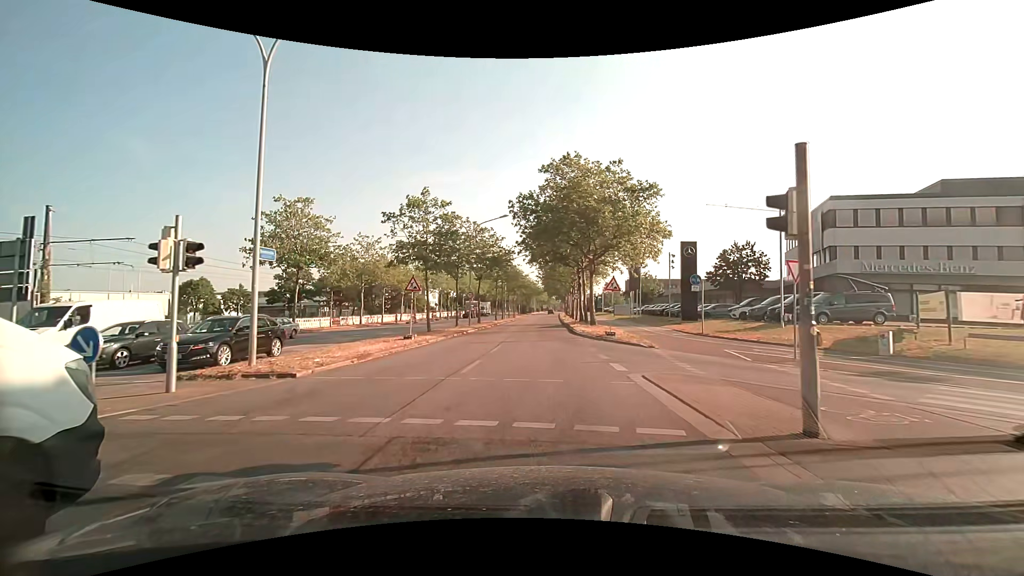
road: primary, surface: asphalt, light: Day
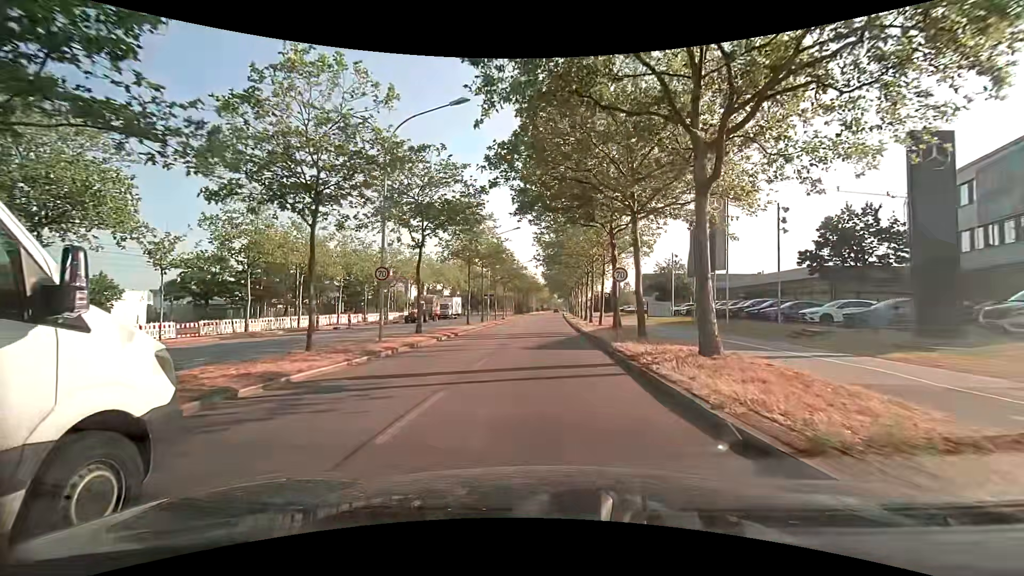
(0.0, +24.3) m; 0°
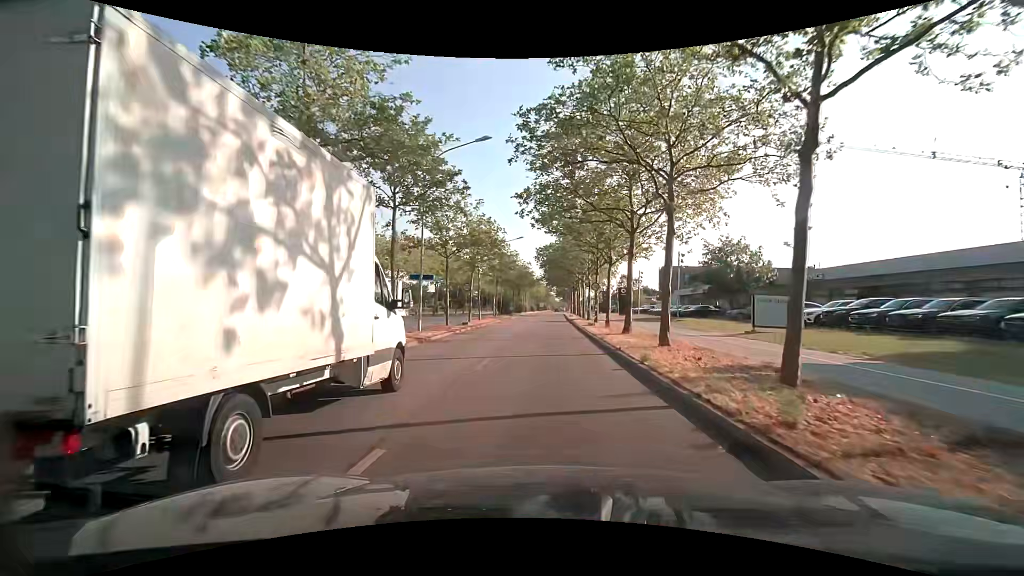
(0.0, +27.4) m; 0°
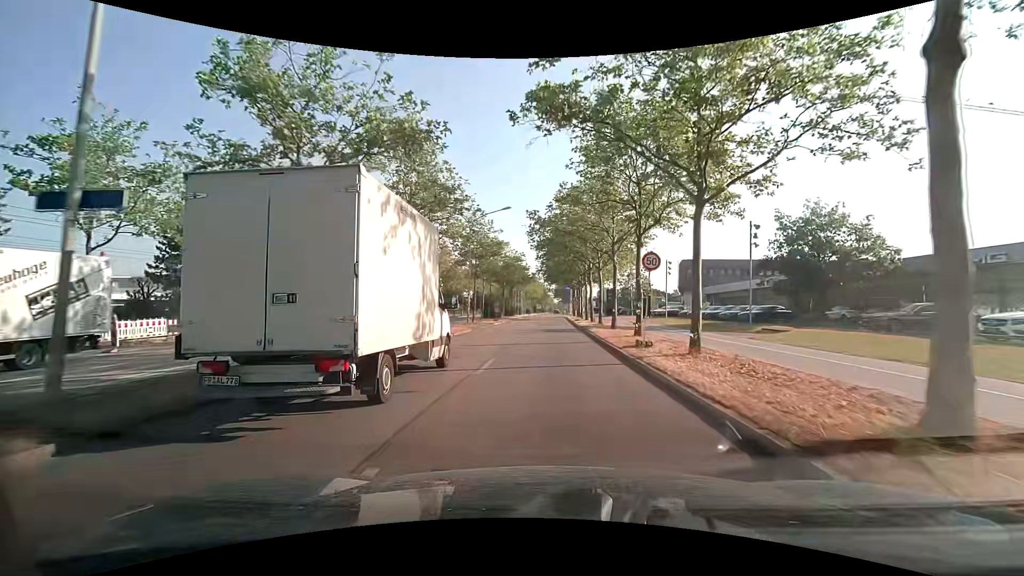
(0.0, +18.7) m; 0°
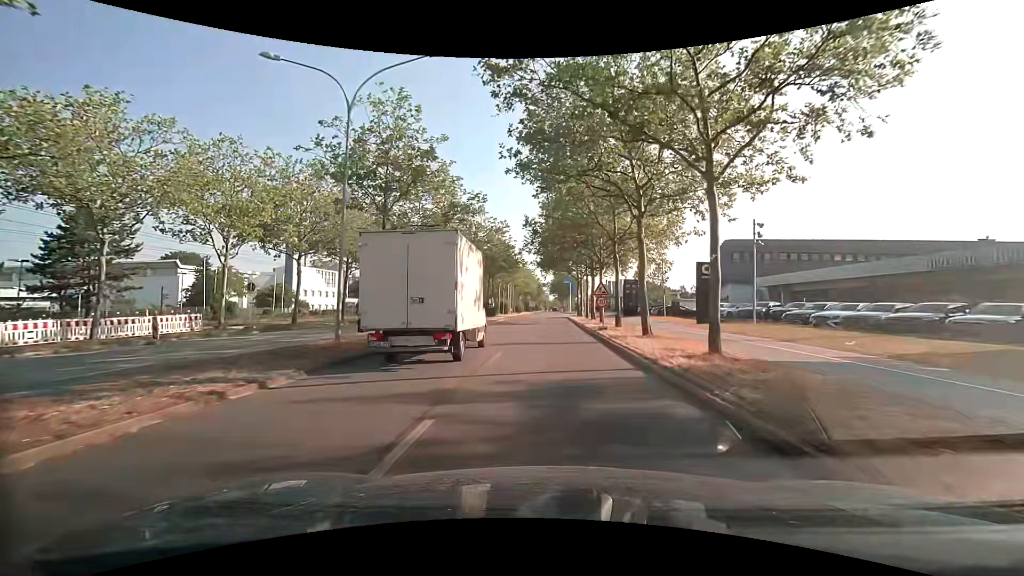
(+0.3, +25.2) m; +1°
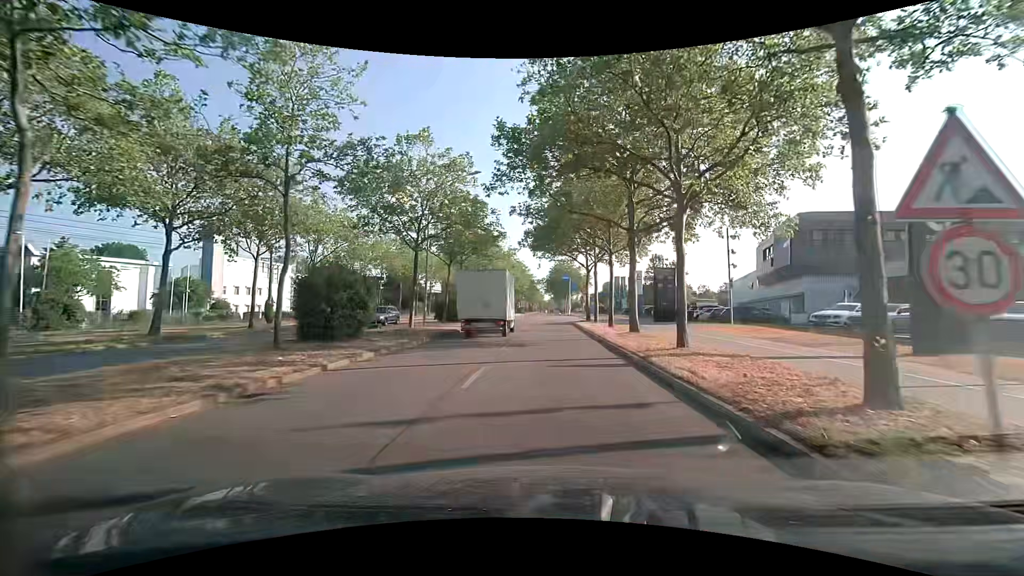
(+0.2, +21.4) m; +1°
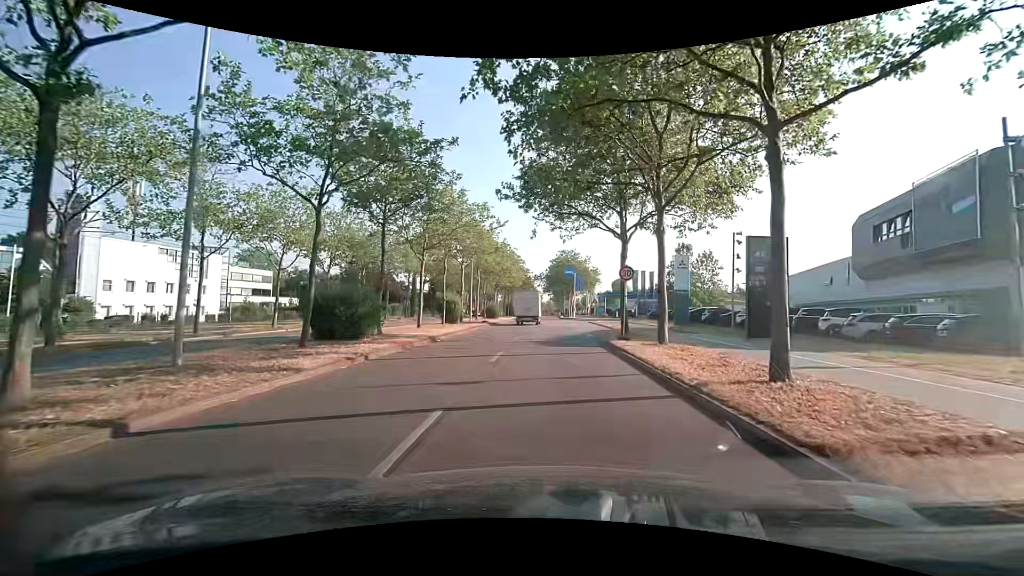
(-0.2, +21.1) m; -1°
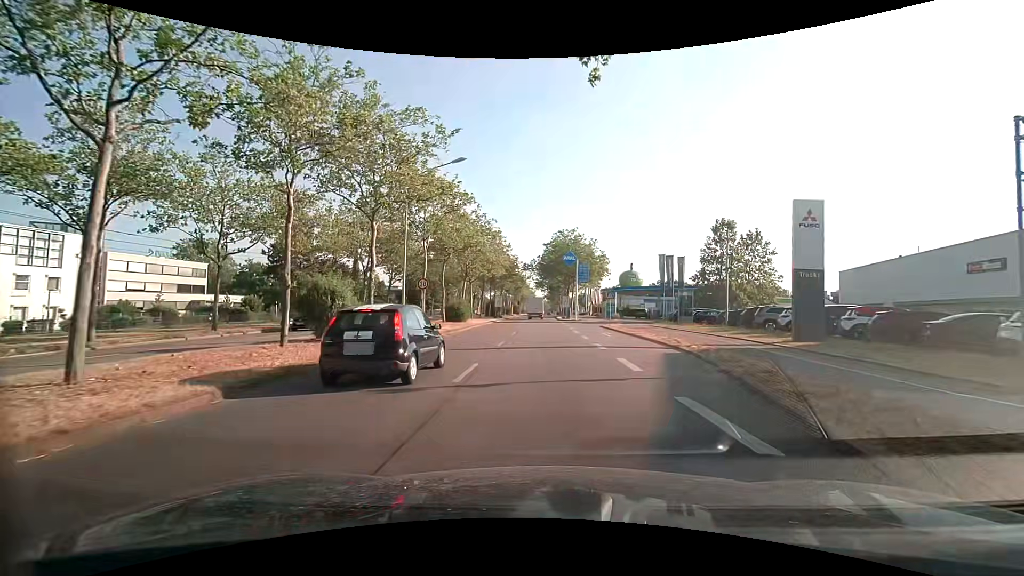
(+0.4, +21.7) m; +1°
(0, +10) (0, +20) (0, +30) (0, +40) (0, +50) (0, +60) (0, +70) (0, +80) (0, +90) (0, +100) m
